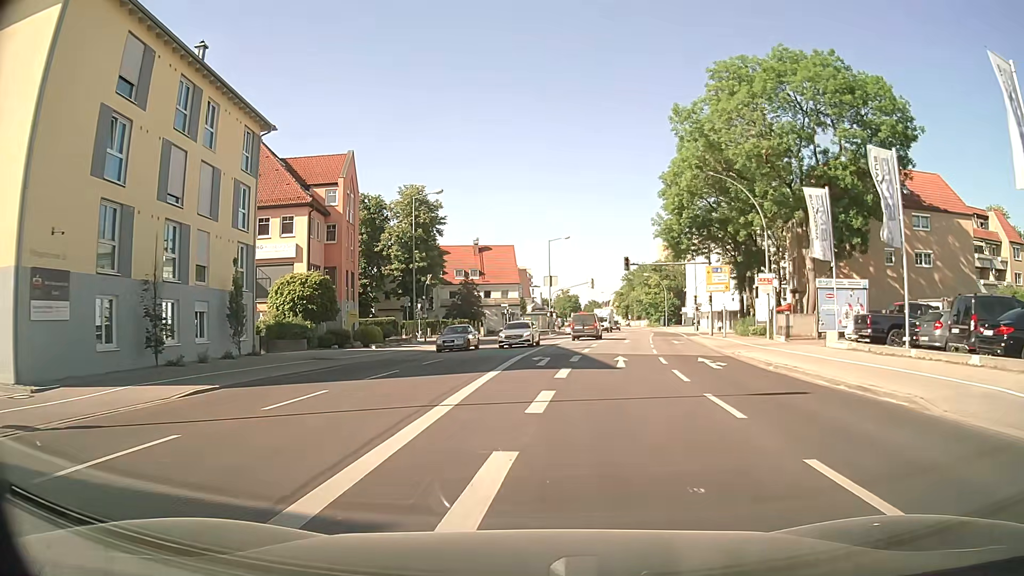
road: secondary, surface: asphalt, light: Day
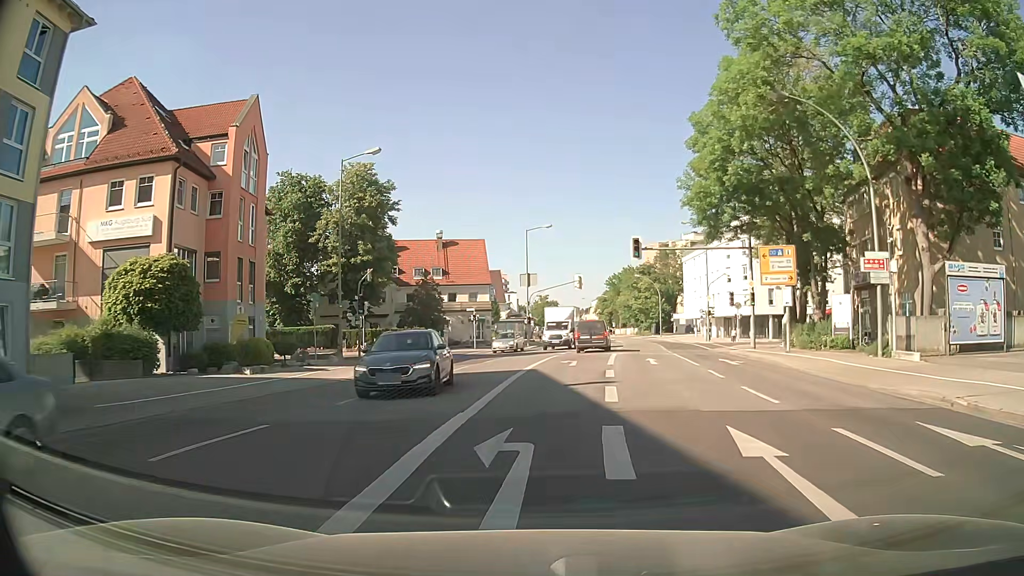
(+0.2, +16.0) m; +2°
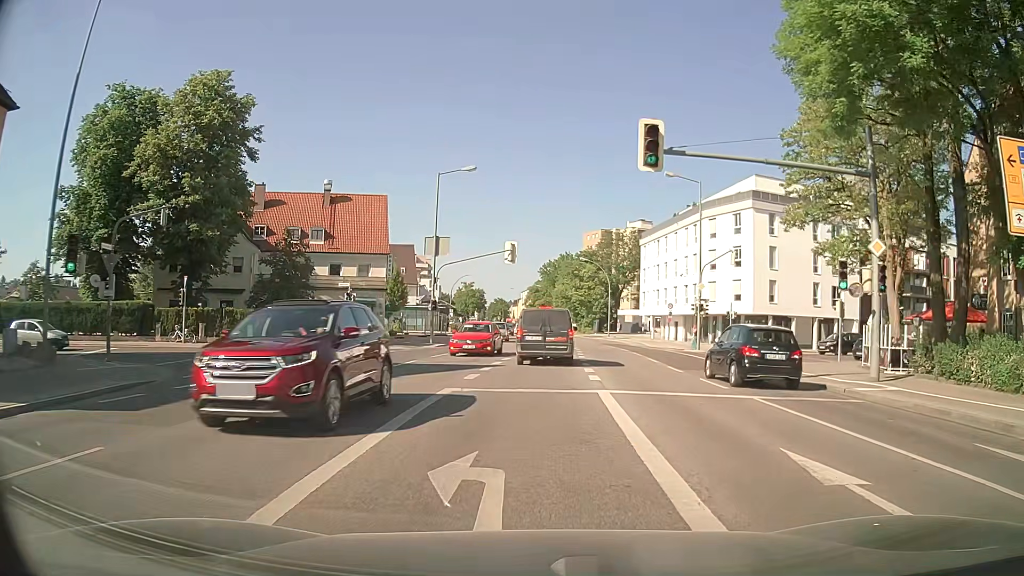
(+1.0, +21.5) m; +6°
